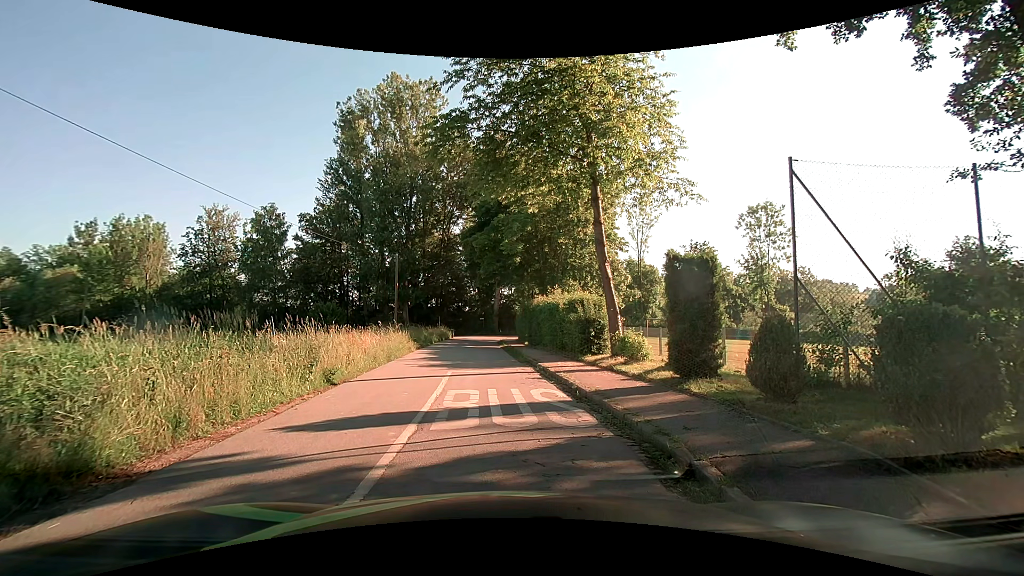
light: Day
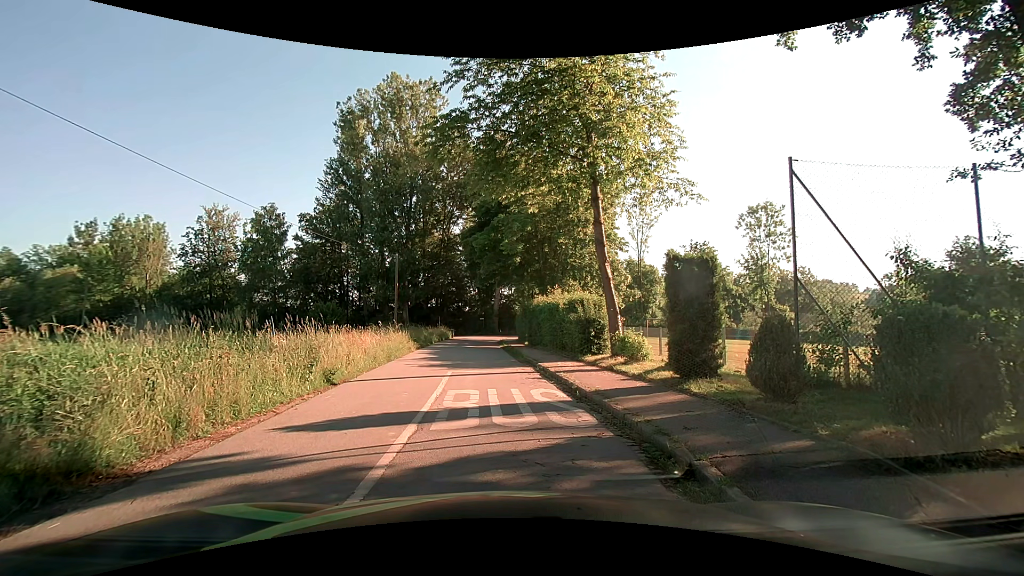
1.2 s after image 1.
(0.0, 0.0) m; 0°
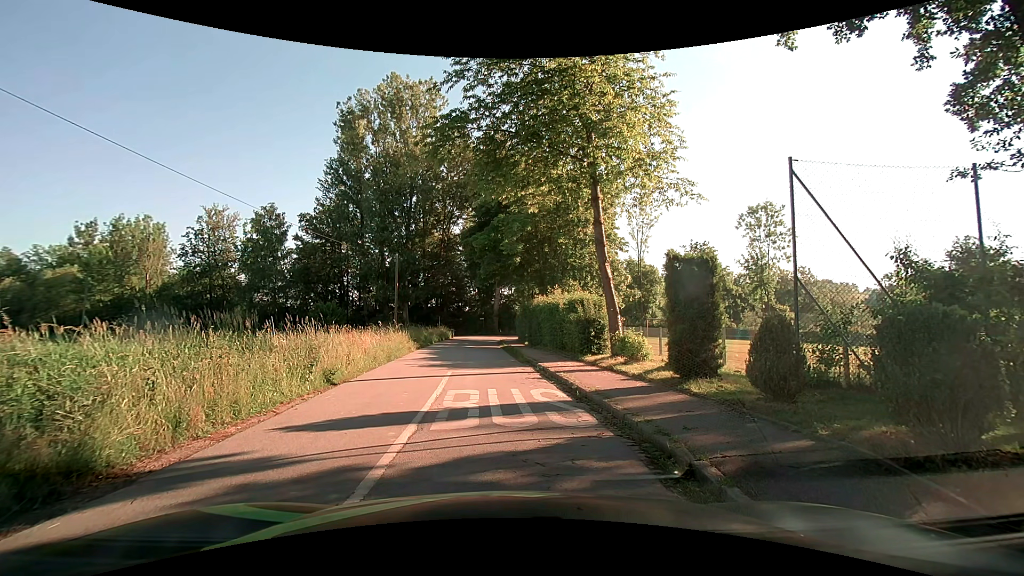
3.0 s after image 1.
(0.0, 0.0) m; 0°
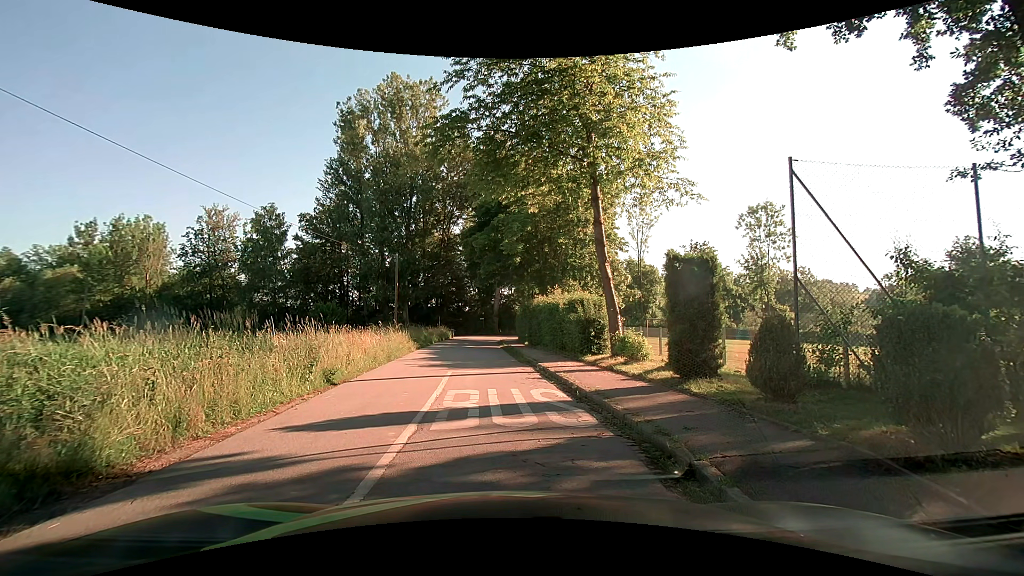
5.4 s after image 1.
(0.0, 0.0) m; 0°
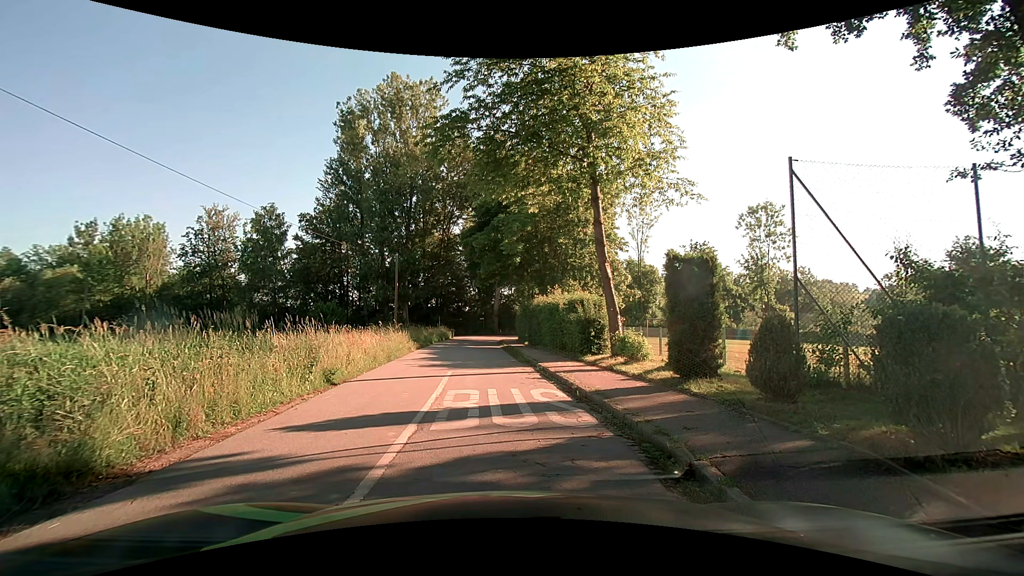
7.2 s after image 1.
(0.0, 0.0) m; 0°
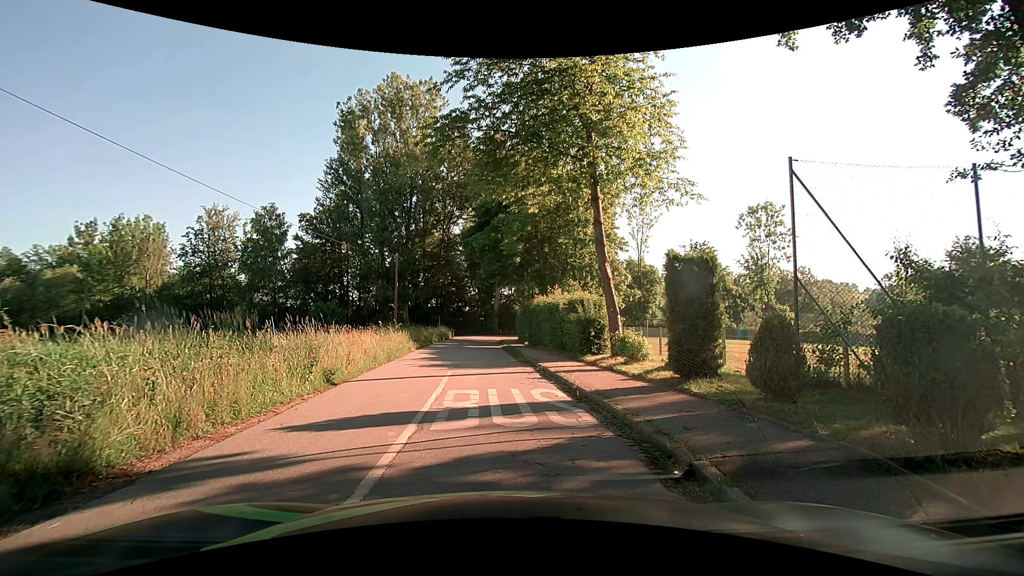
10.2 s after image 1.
(0.0, 0.0) m; 0°
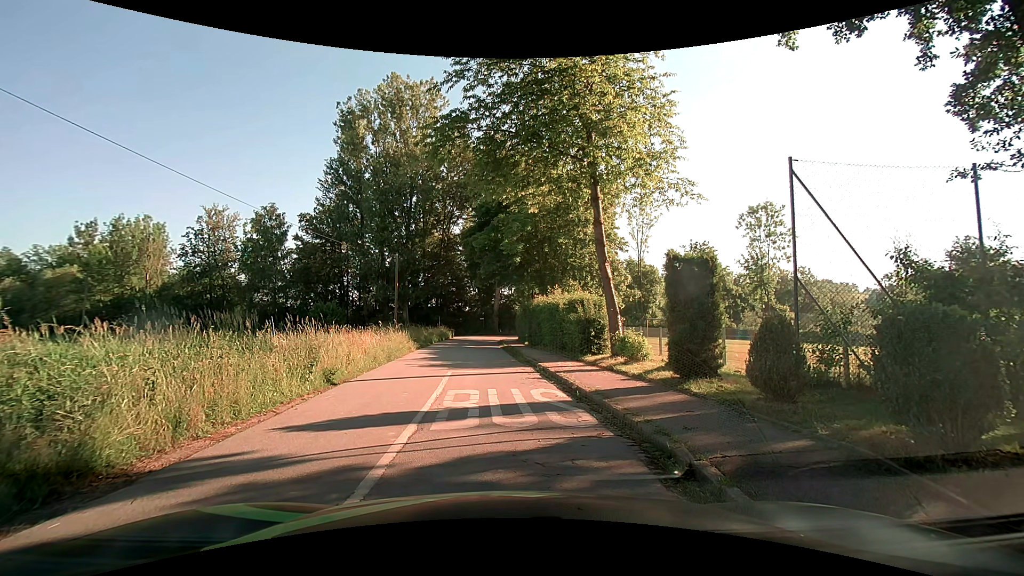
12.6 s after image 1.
(0.0, 0.0) m; 0°
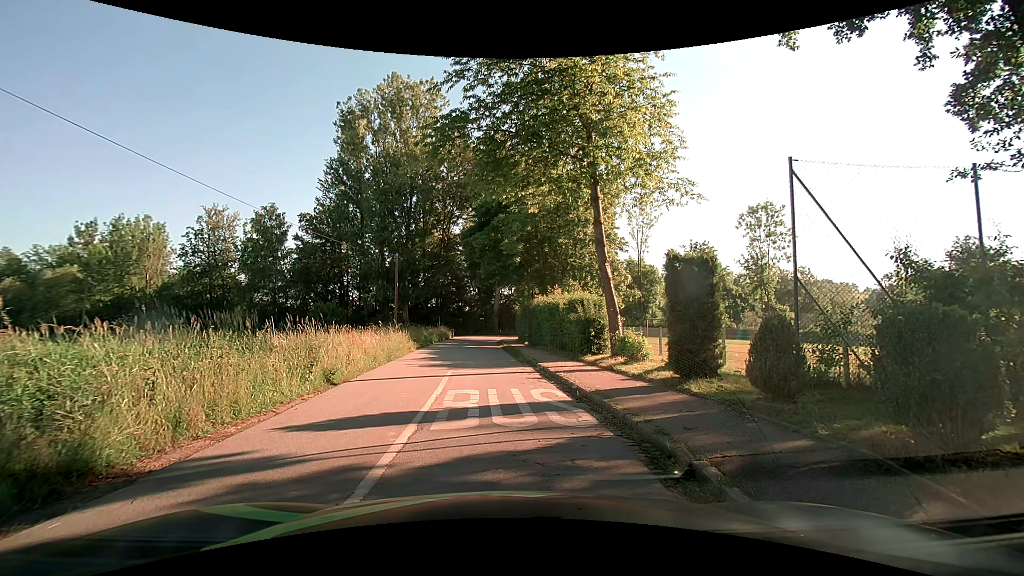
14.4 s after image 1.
(0.0, 0.0) m; 0°
